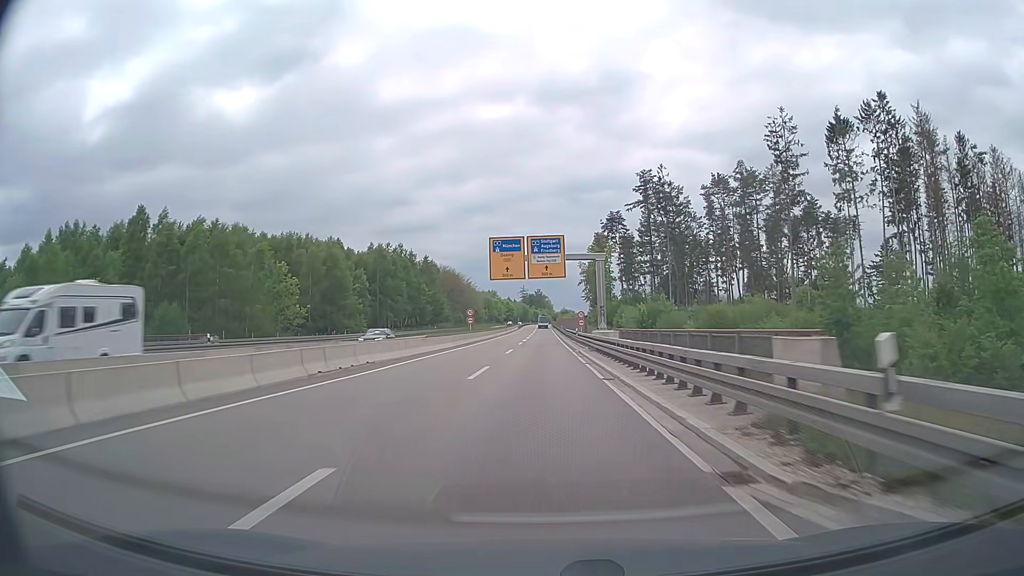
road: trunk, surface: asphalt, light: Day
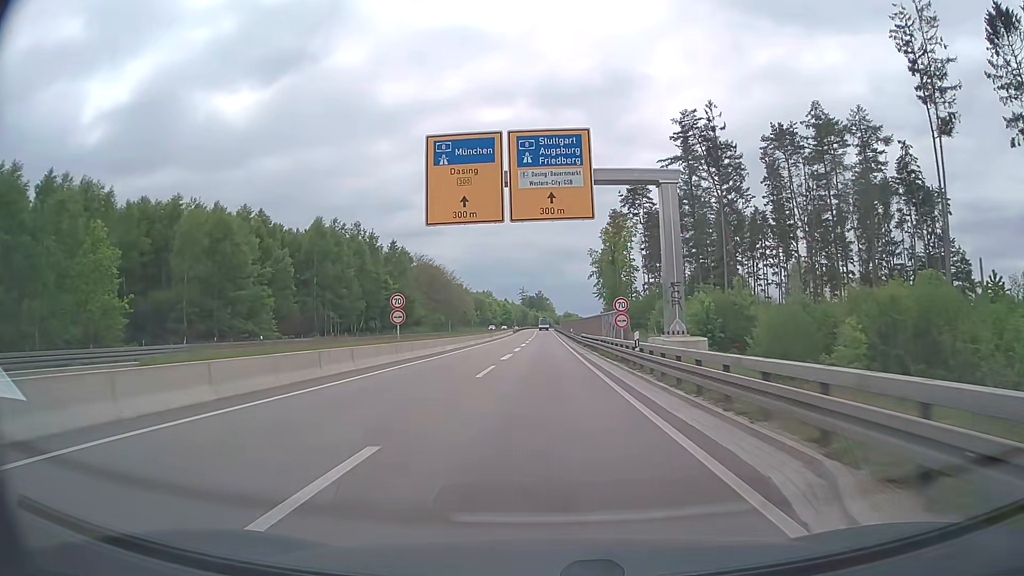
(0.0, +34.7) m; 0°
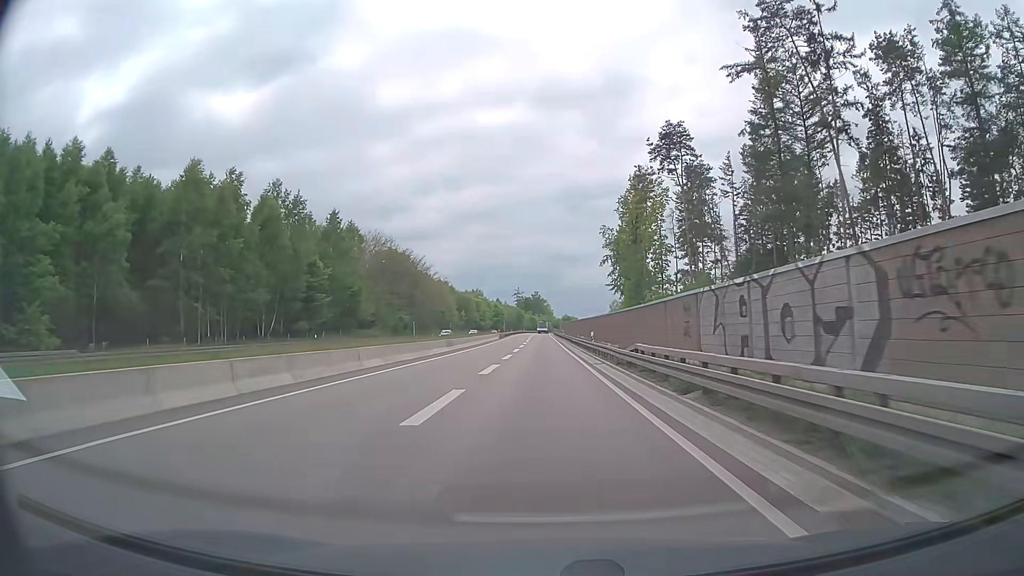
(0.0, +34.1) m; 0°
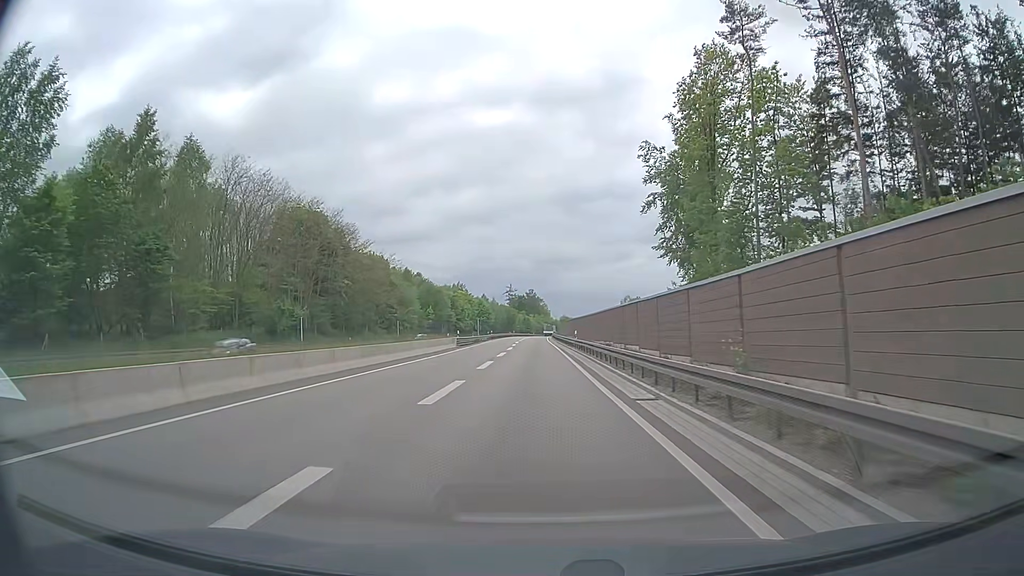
(+0.1, +45.5) m; 0°
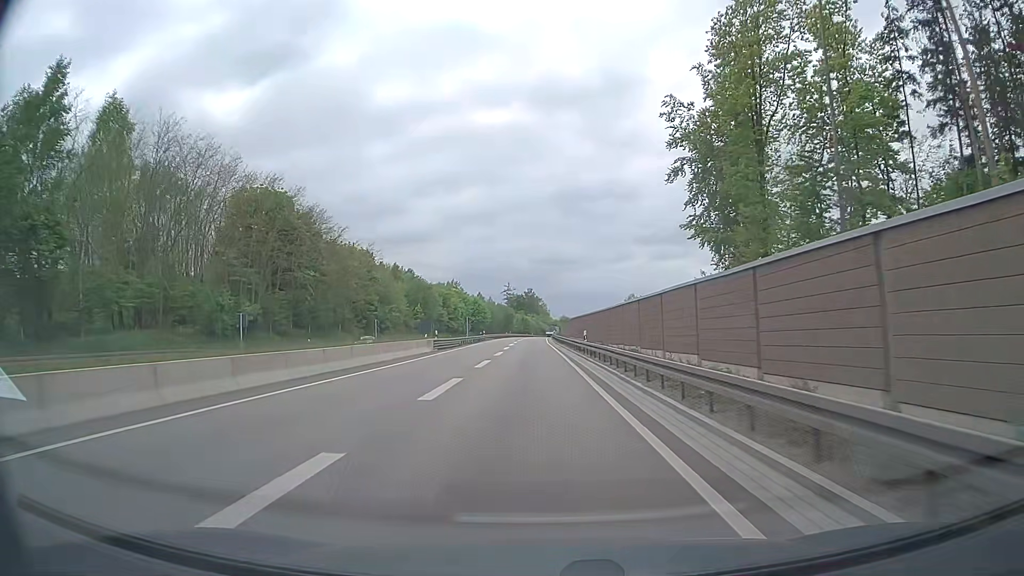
(0.0, +11.4) m; 0°
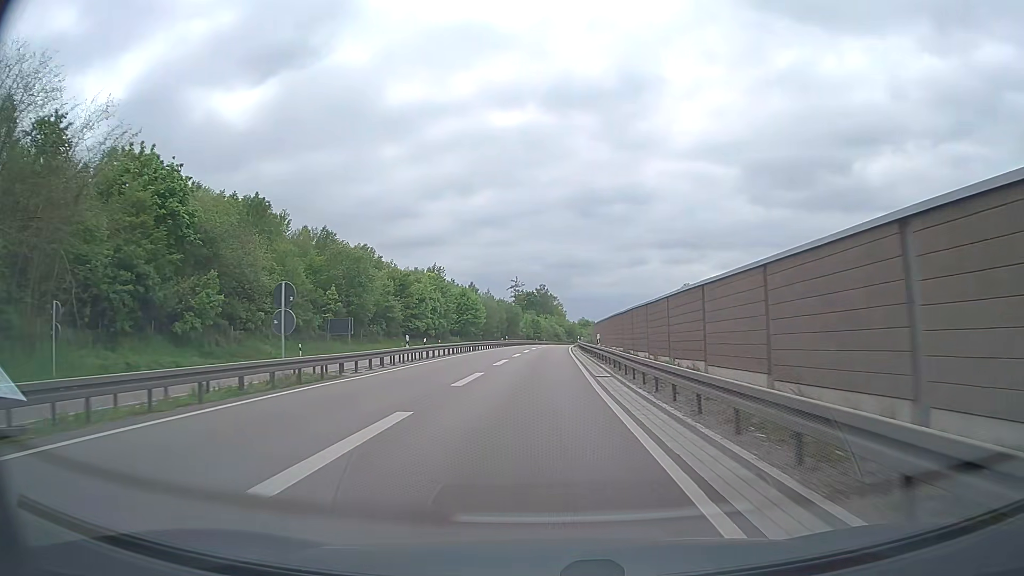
(-0.5, +56.1) m; -1°
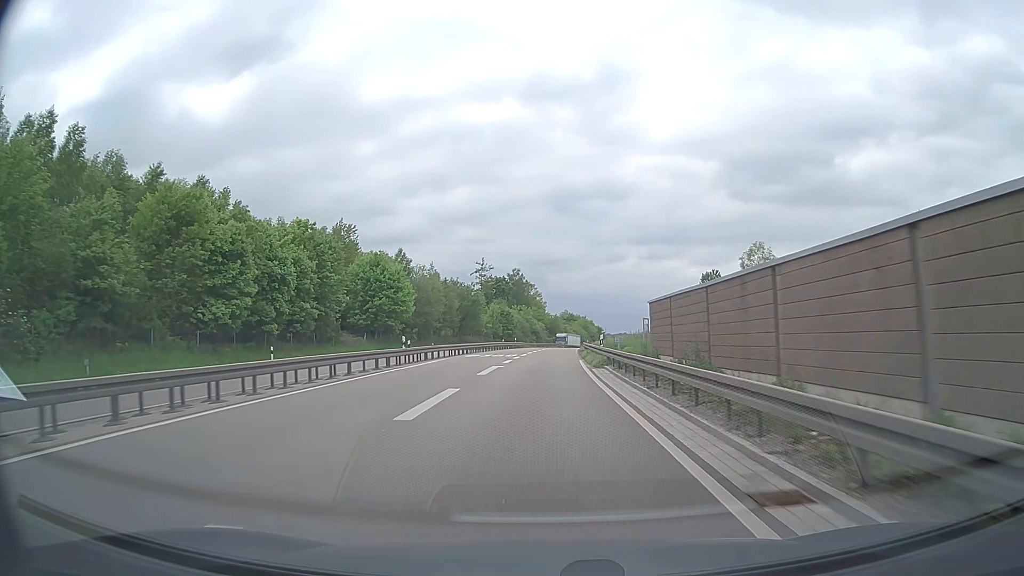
(+0.5, +55.2) m; +2°
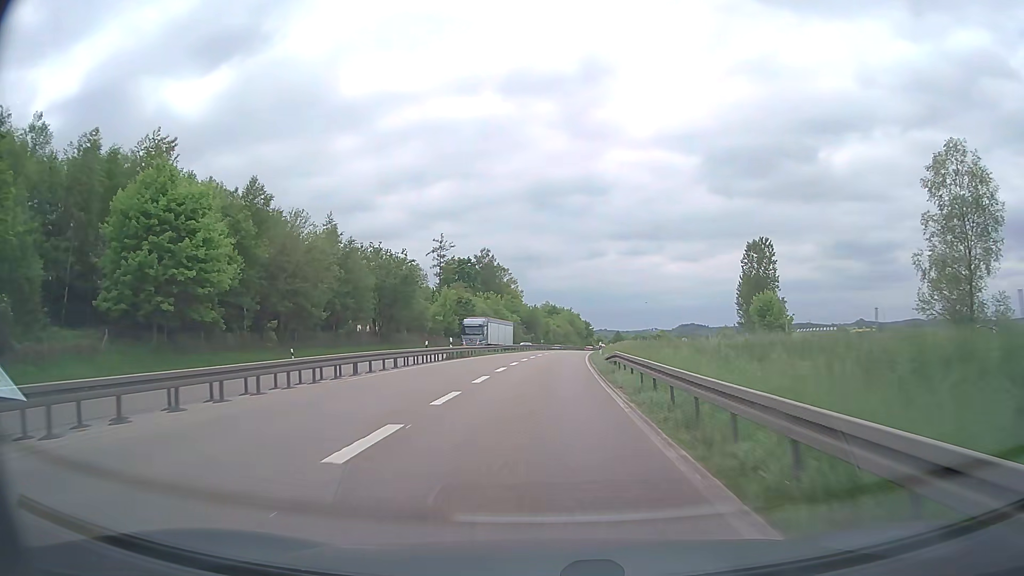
(+0.8, +43.5) m; +2°
(0, +10) (0, +20) (+1, +30) (+1, +40) (+2, +50) (+3, +60) (+4, +70) (+5, +80) (+6, +90) (+8, +100) m
